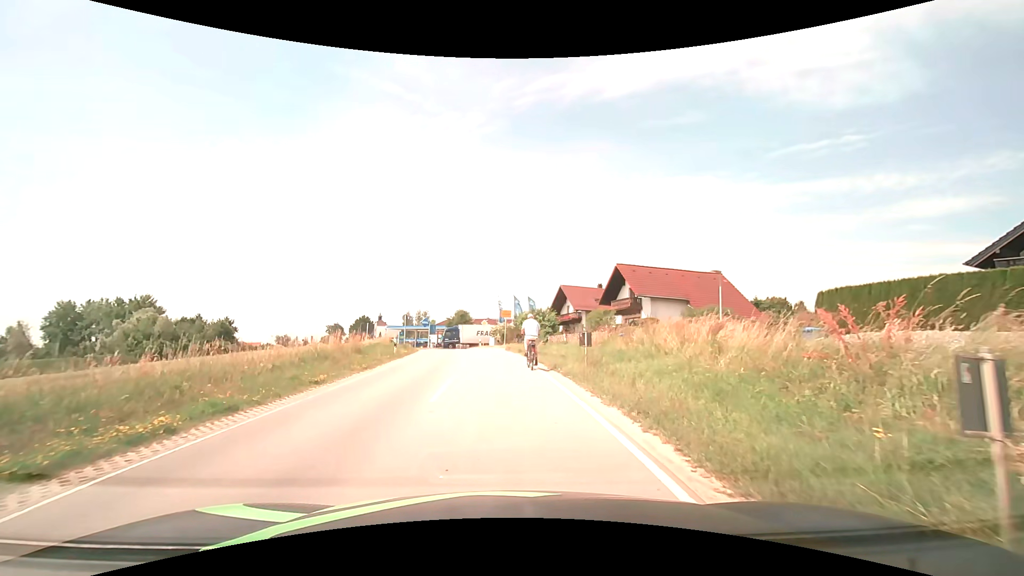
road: secondary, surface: asphalt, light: Day
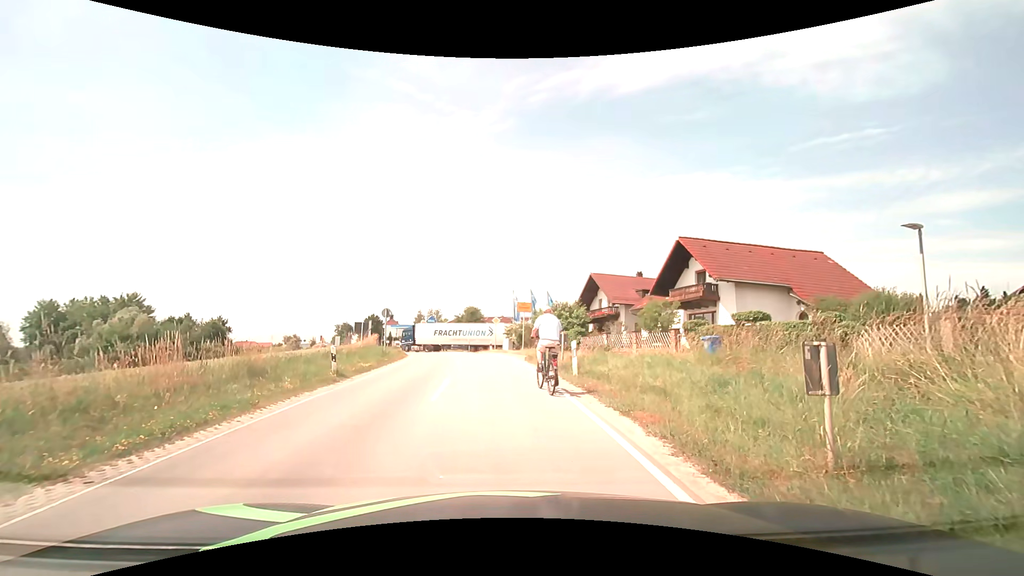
(-0.2, +11.6) m; -2°
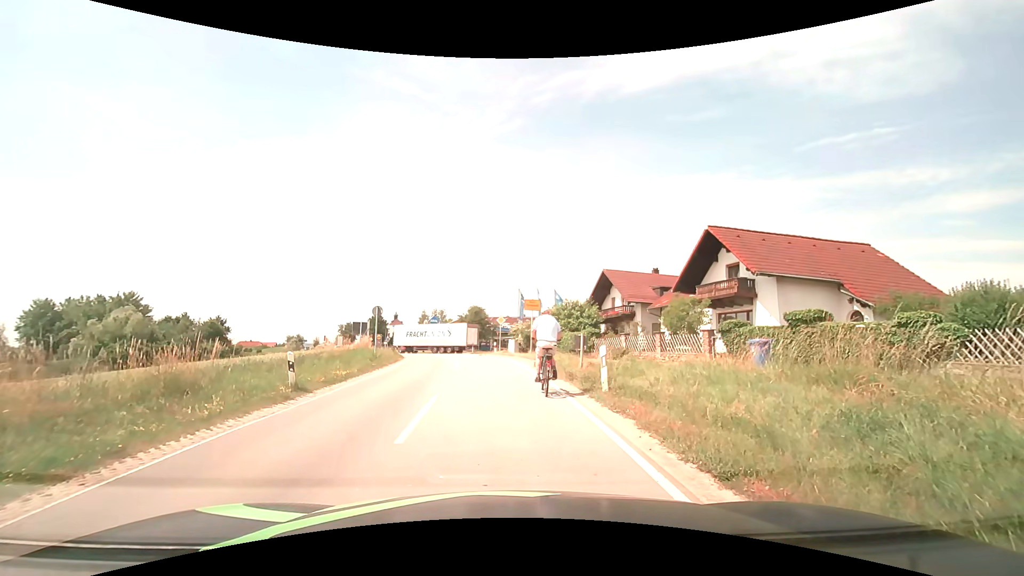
(0.0, +3.5) m; 0°
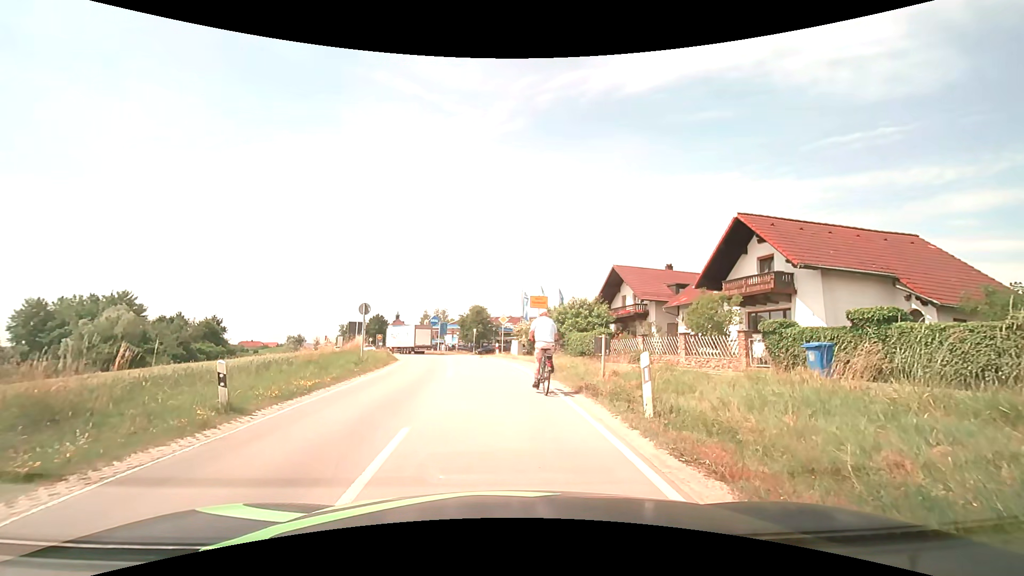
(0.0, +3.1) m; -1°
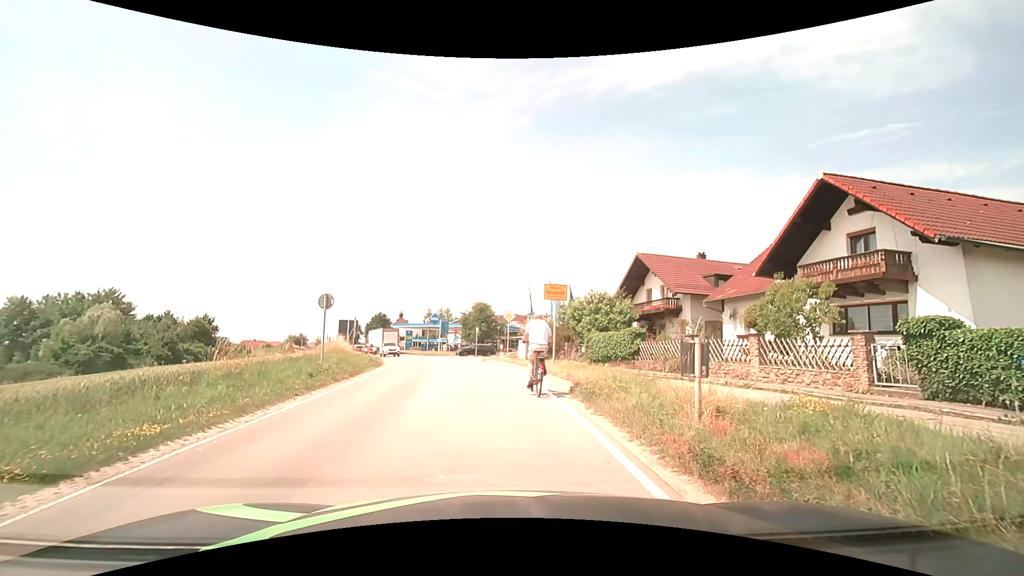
(0.0, +6.0) m; -1°
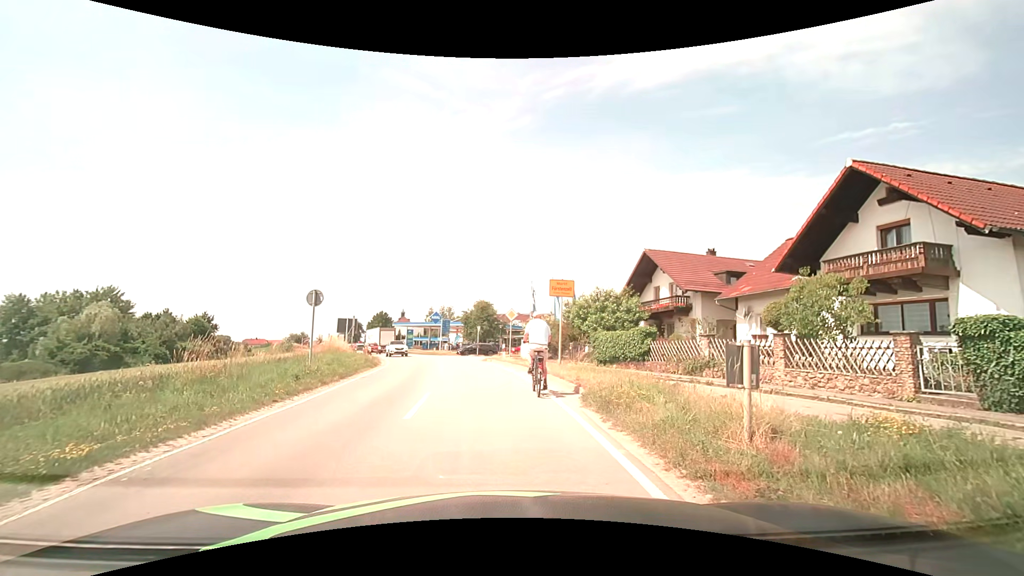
(0.0, +1.3) m; 0°
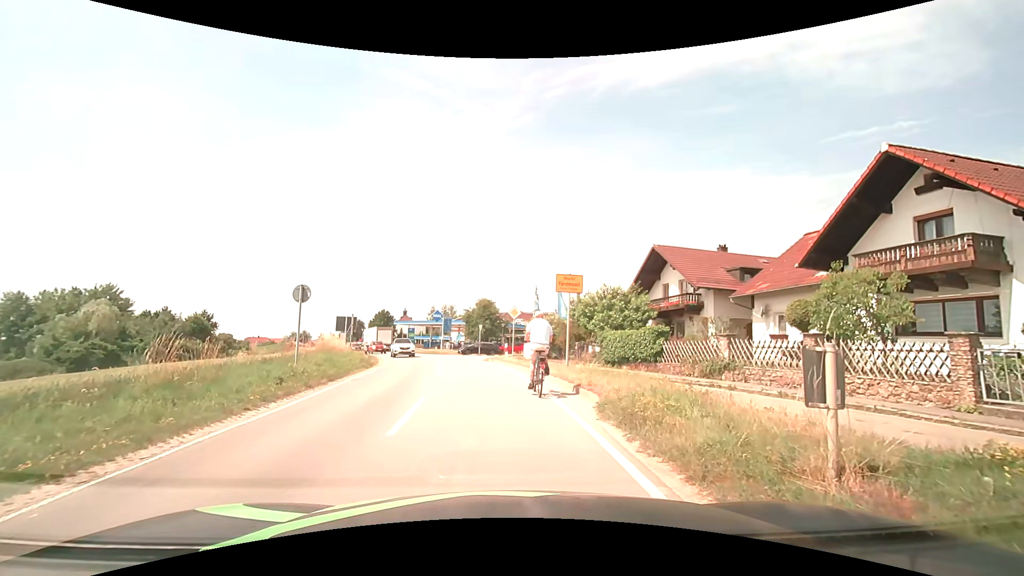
(0.0, +1.4) m; 0°
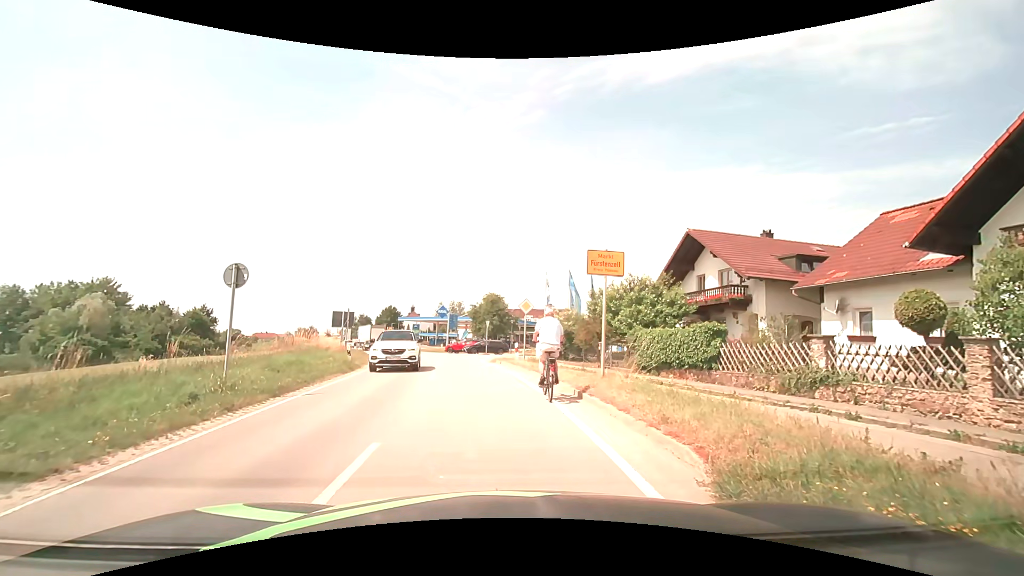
(0.0, +4.5) m; 0°
(0, +10) (-1, +20) (-3, +30) (-5, +40) (-7, +49) (-10, +59) (-14, +68) (-18, +77) (-22, +87) (-26, +96) m
